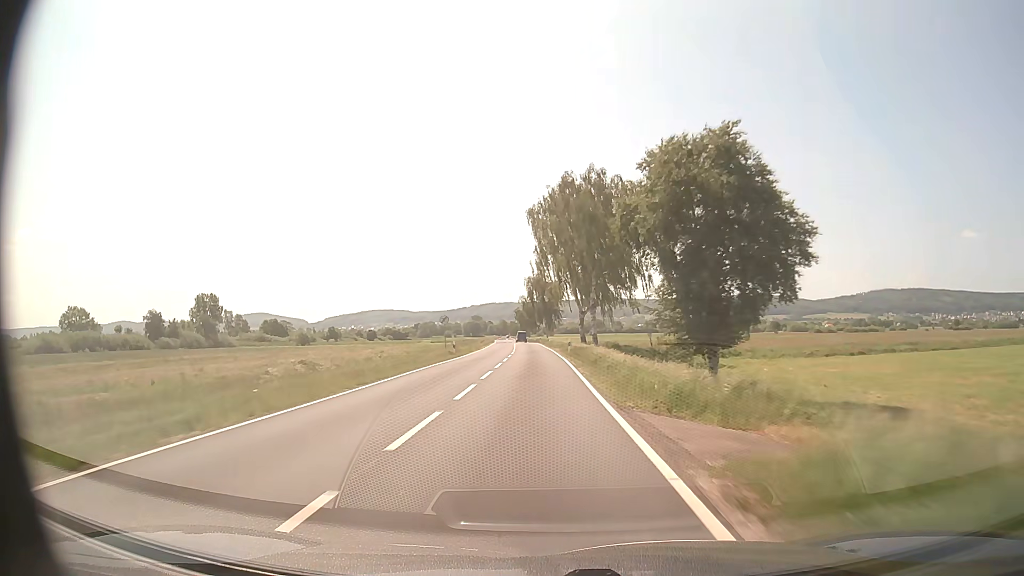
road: secondary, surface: asphalt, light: Day
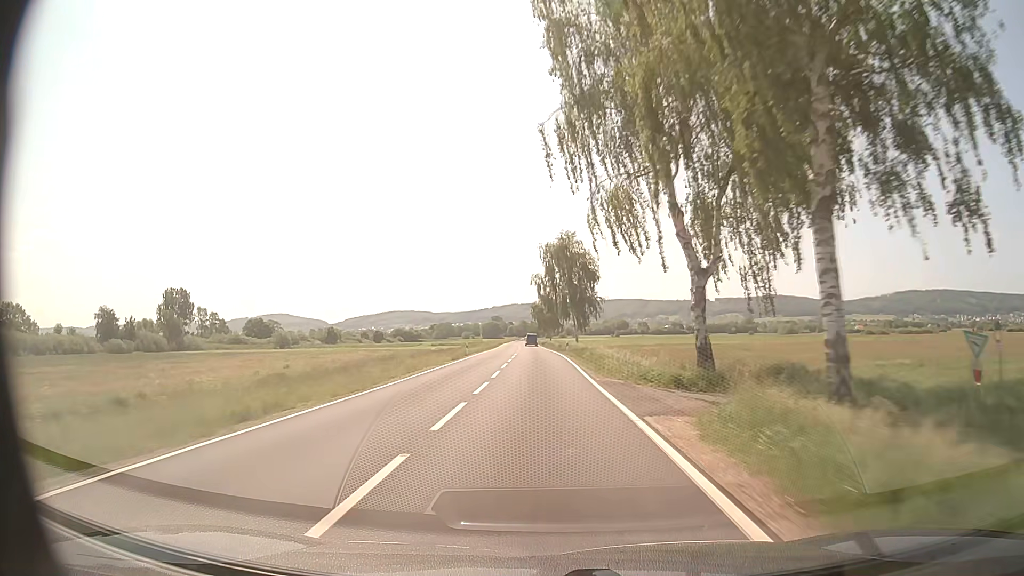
(-0.7, +46.4) m; -2°
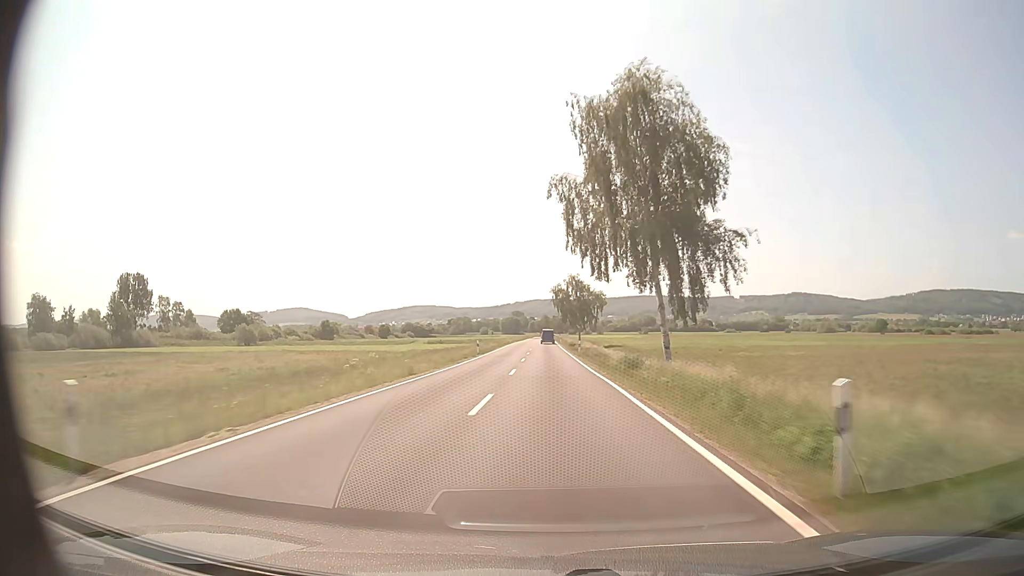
(-0.8, +46.9) m; -2°
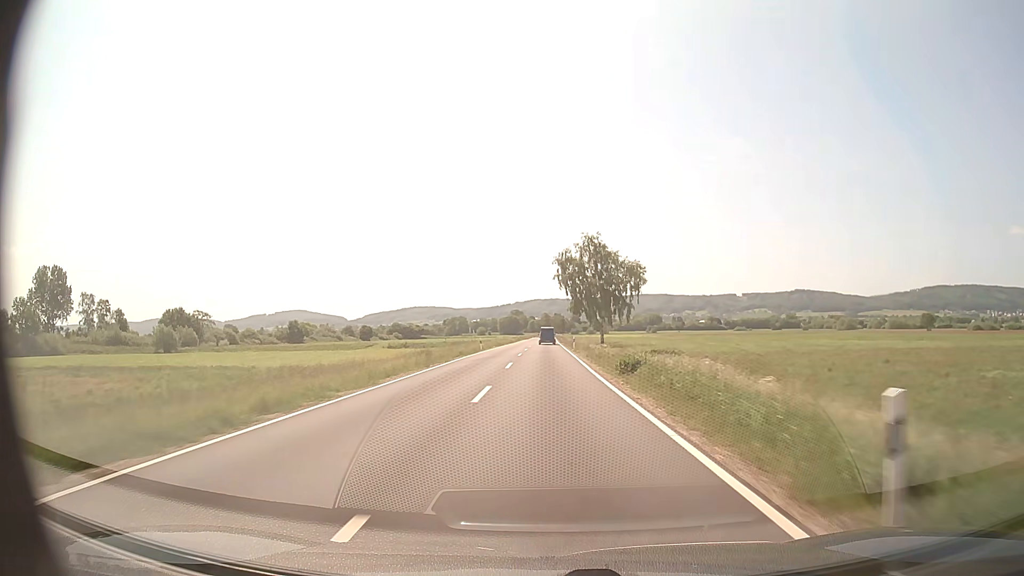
(-0.1, +46.6) m; 0°
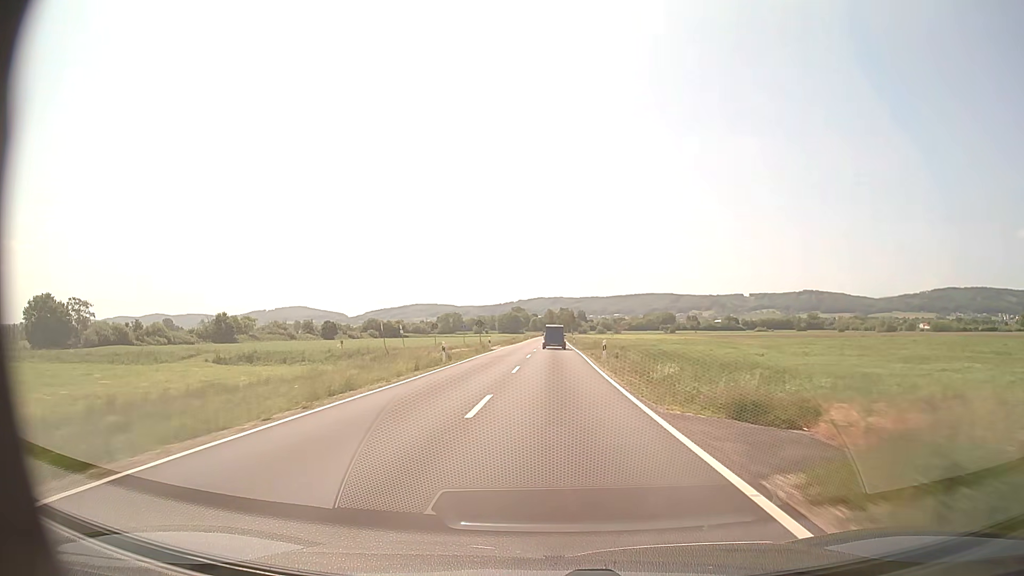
(-0.3, +74.4) m; 0°
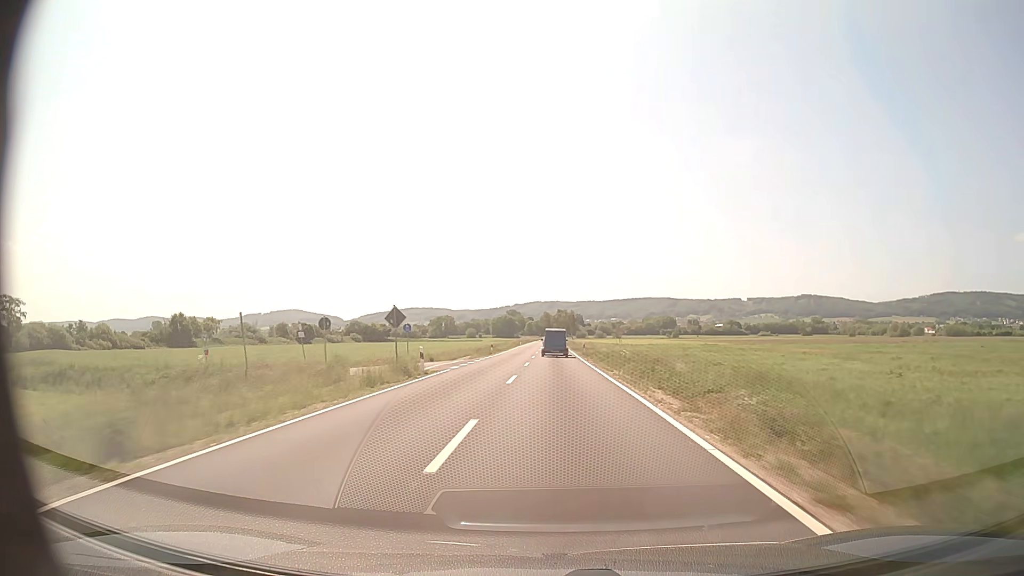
(0.0, +28.3) m; 0°
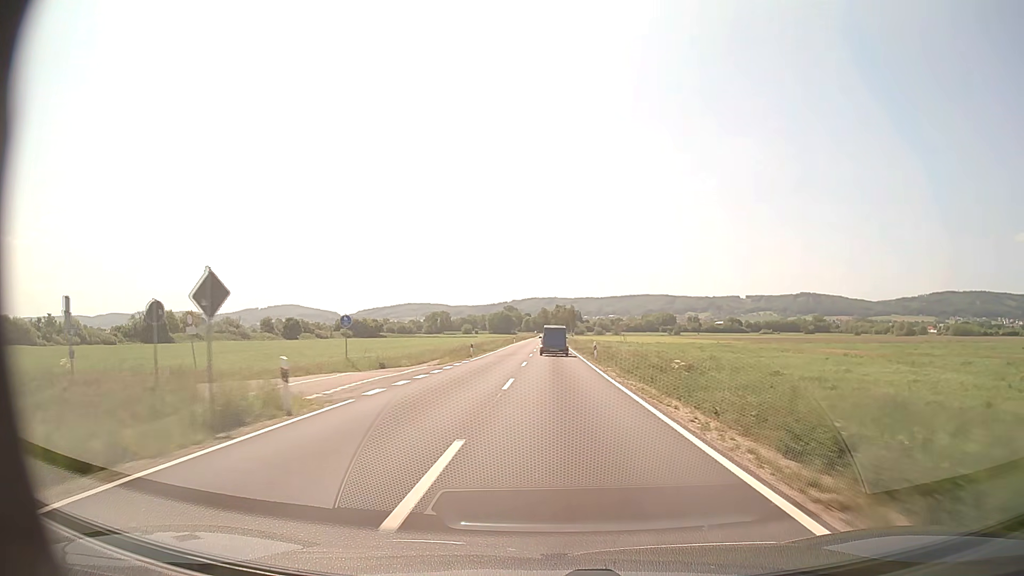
(0.0, +13.8) m; 0°
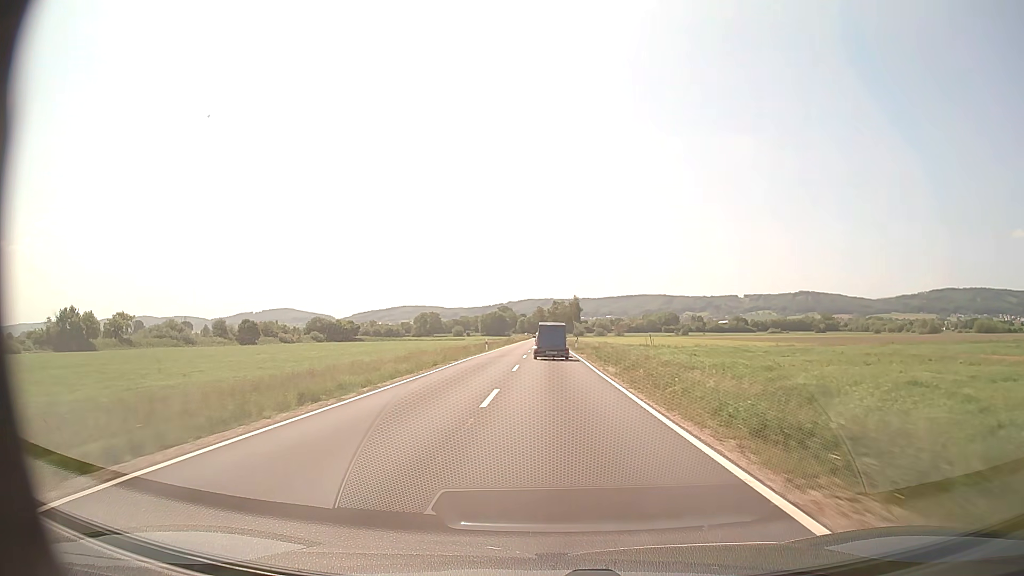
(+0.2, +40.4) m; 0°
(0, +10) (0, +20) (0, +30) (0, +40) (0, +50) (0, +60) (0, +70) (0, +80) (0, +90) (0, +100) m
